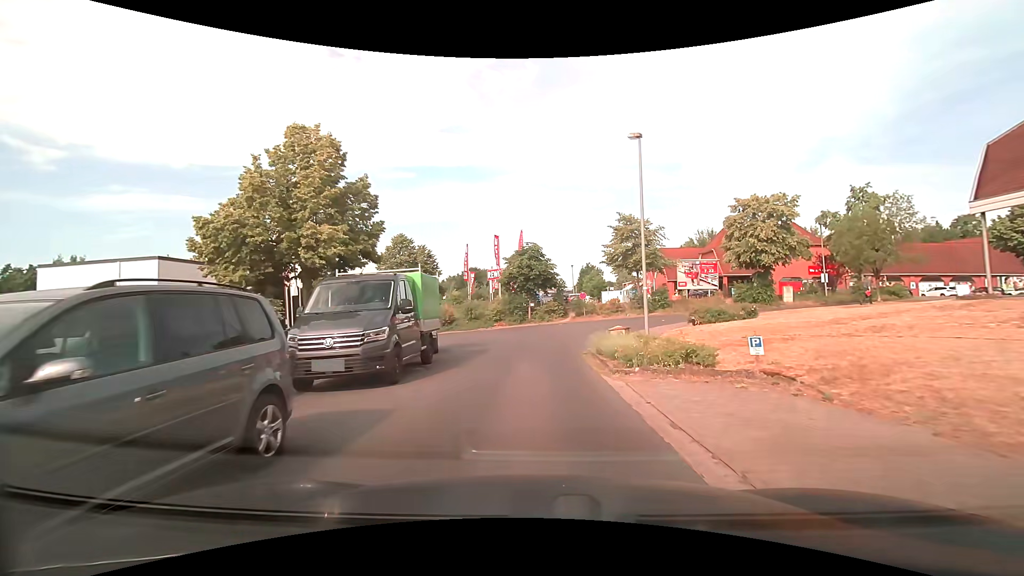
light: Day
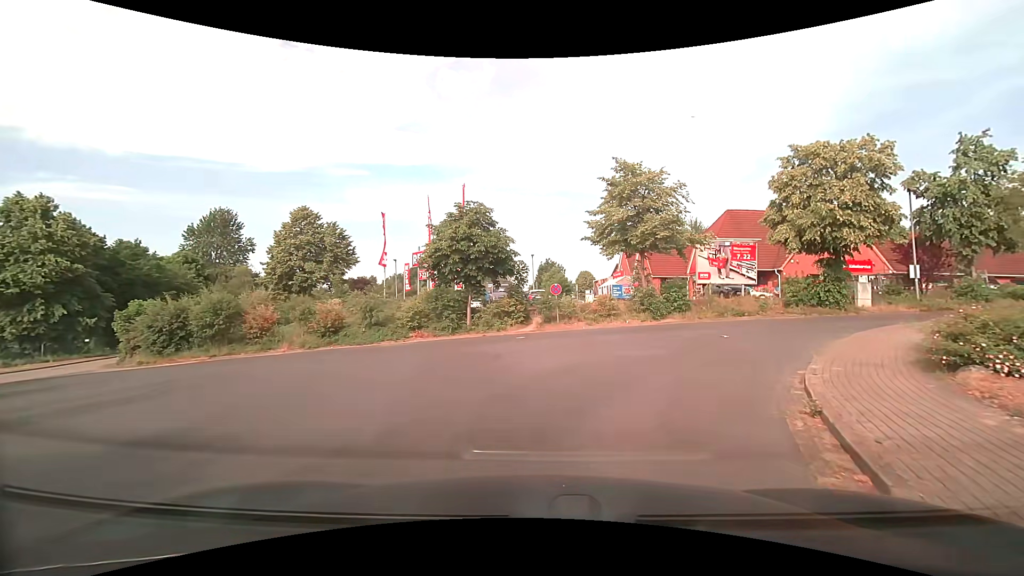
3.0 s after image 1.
(+0.4, +17.1) m; +5°
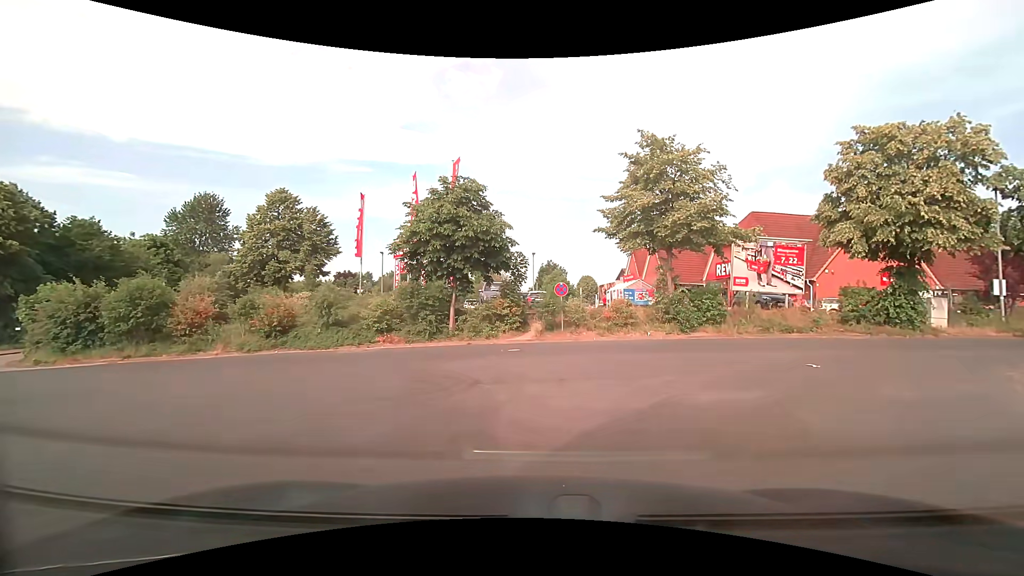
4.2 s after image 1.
(0.0, +5.2) m; 0°
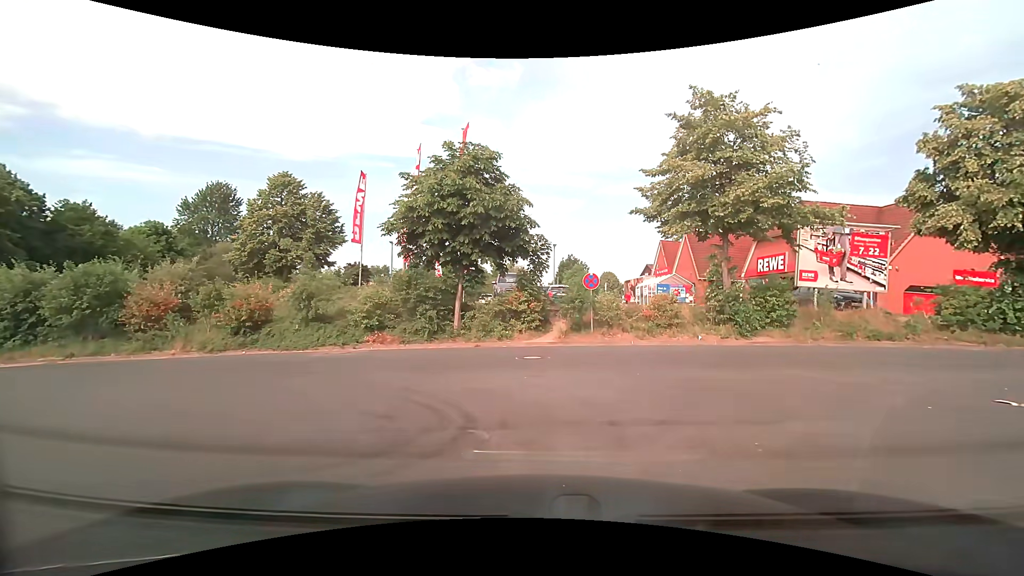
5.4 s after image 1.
(0.0, +3.8) m; -2°
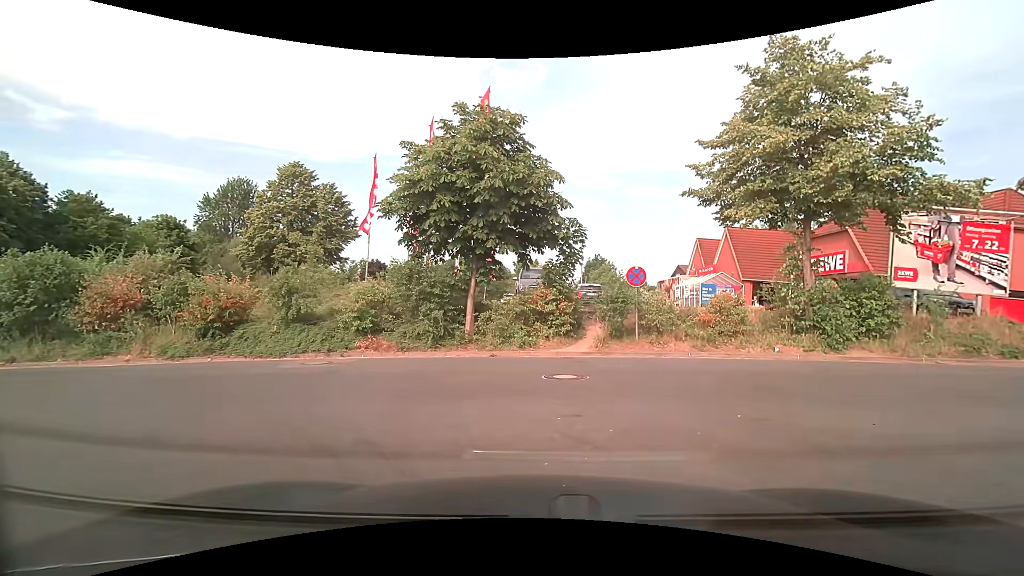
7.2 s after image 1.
(0.0, +3.3) m; -1°
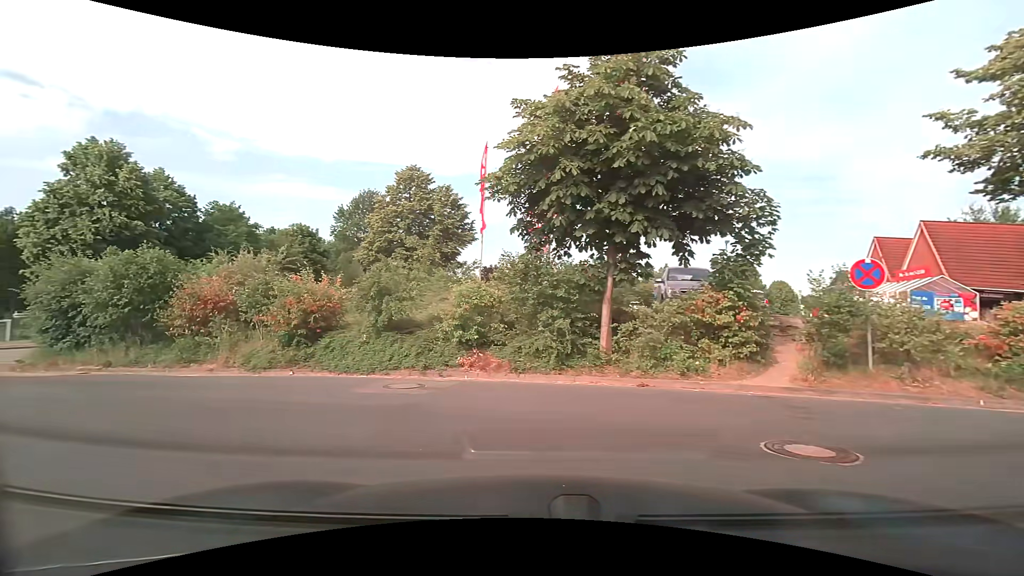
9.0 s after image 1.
(-0.4, +3.9) m; -15°
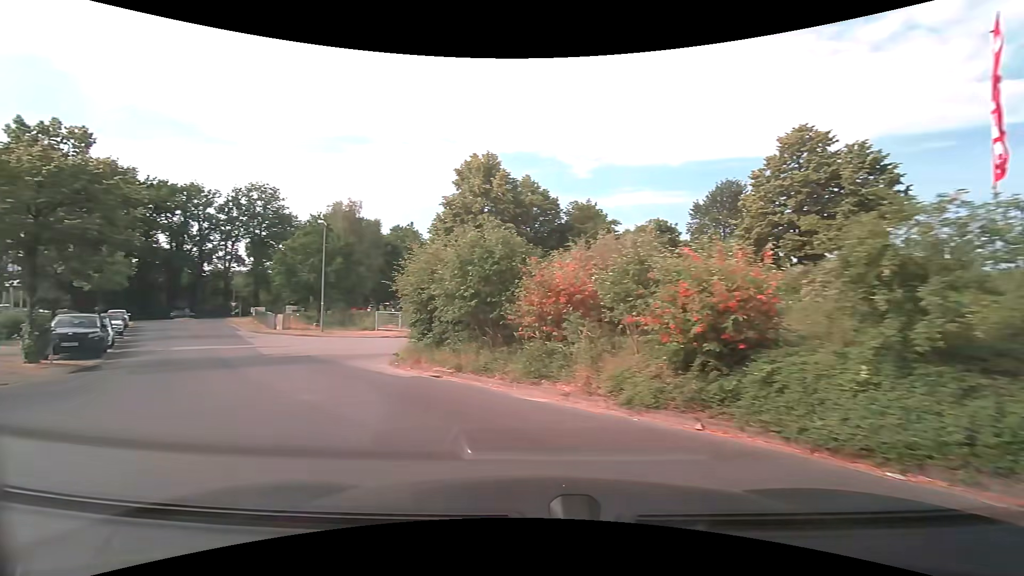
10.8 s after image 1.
(-1.9, +6.1) m; -37°
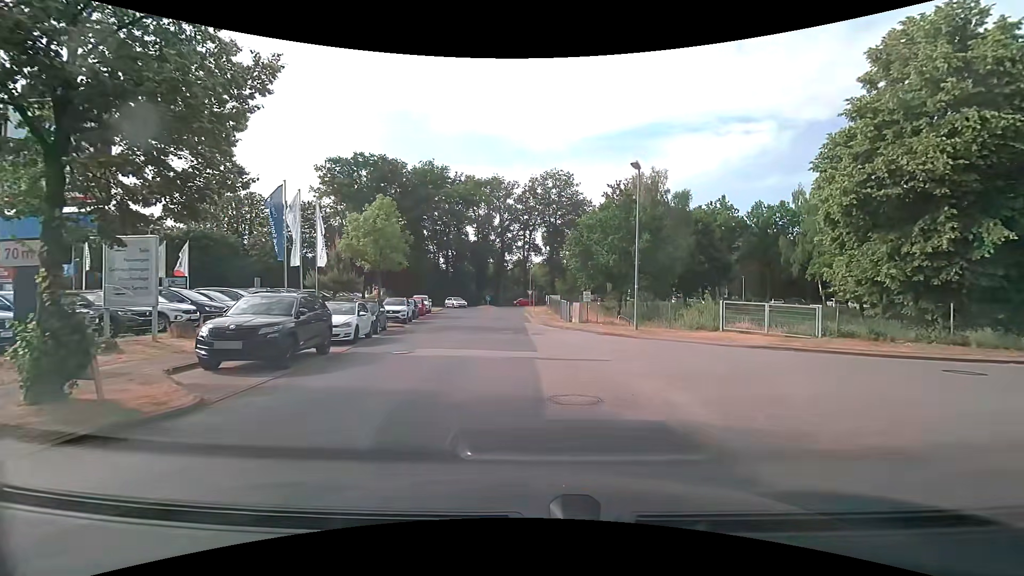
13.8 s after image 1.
(-5.3, +12.3) m; -34°
(0, +10) (0, +20) (-1, +30) (-2, +40) (-2, +50) (-2, +60) (-3, +70) (-4, +80) (-12, +85) (-22, +85) m
